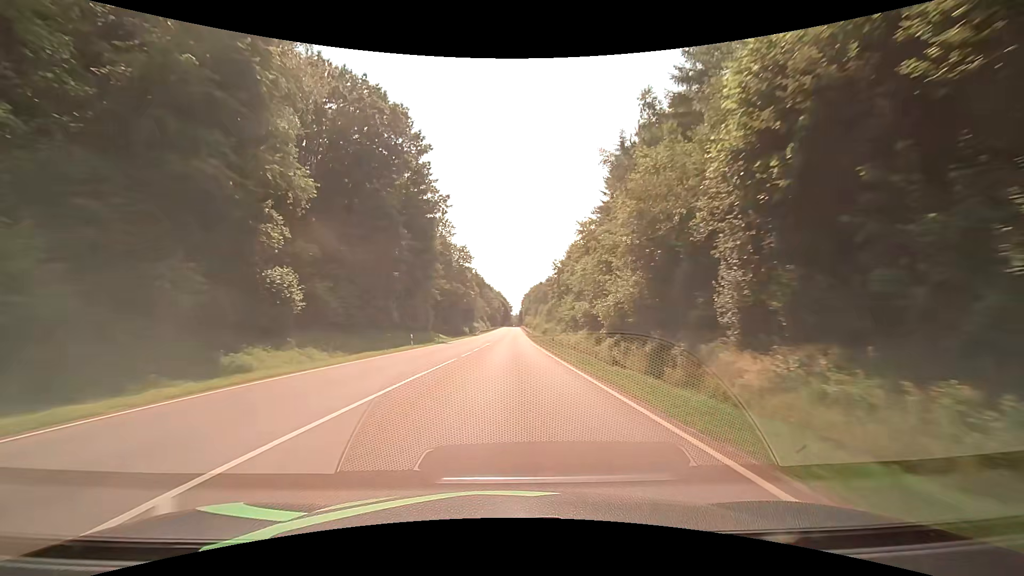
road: secondary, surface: asphalt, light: Day
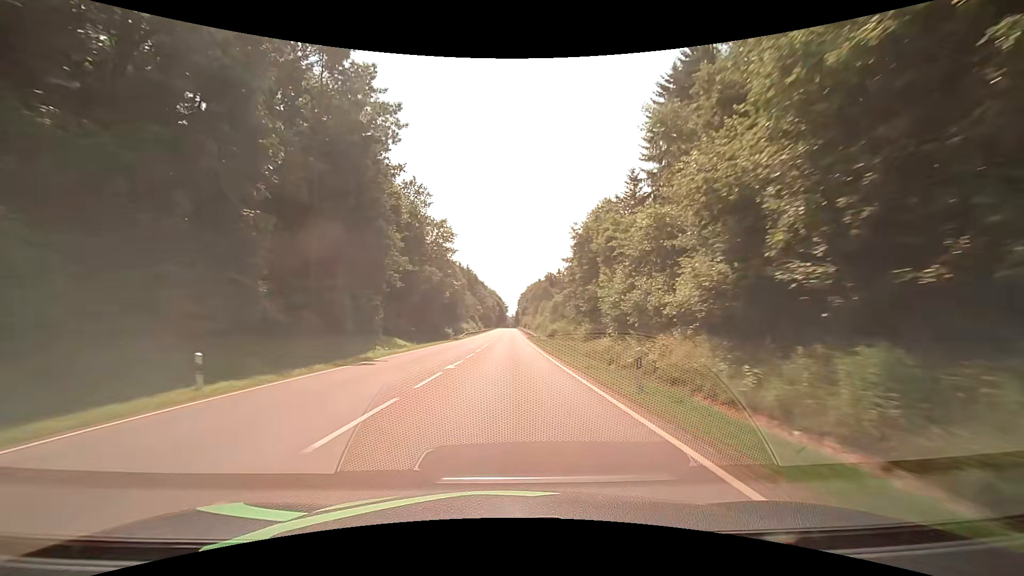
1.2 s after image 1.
(+0.2, +24.7) m; +1°
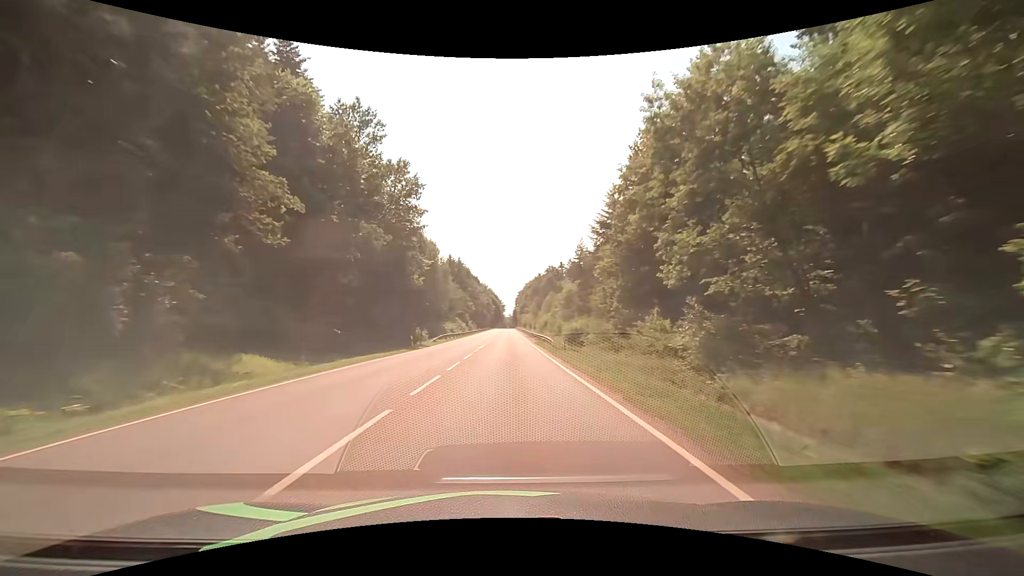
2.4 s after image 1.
(0.0, +25.8) m; 0°
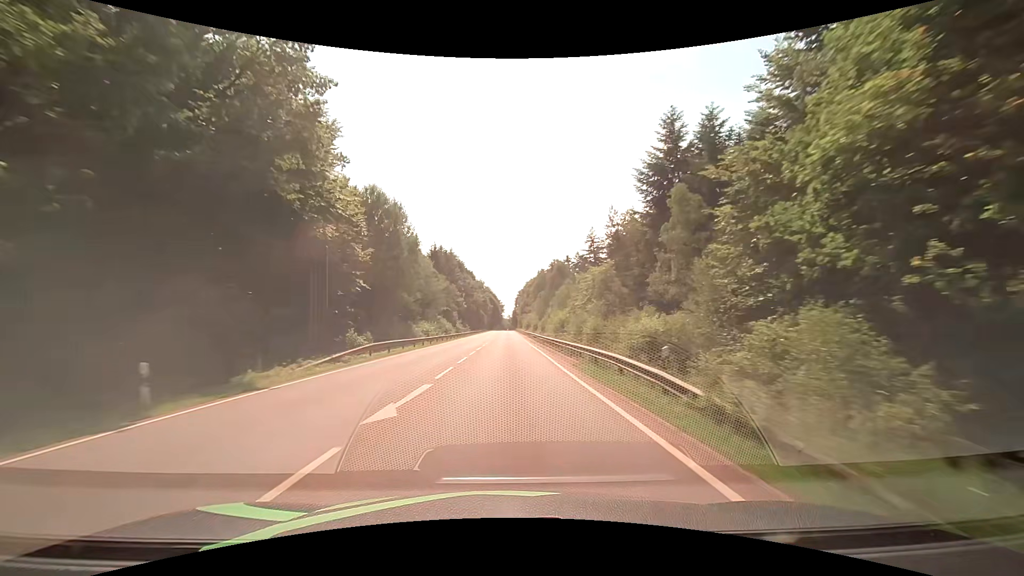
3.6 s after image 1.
(0.0, +26.6) m; +1°
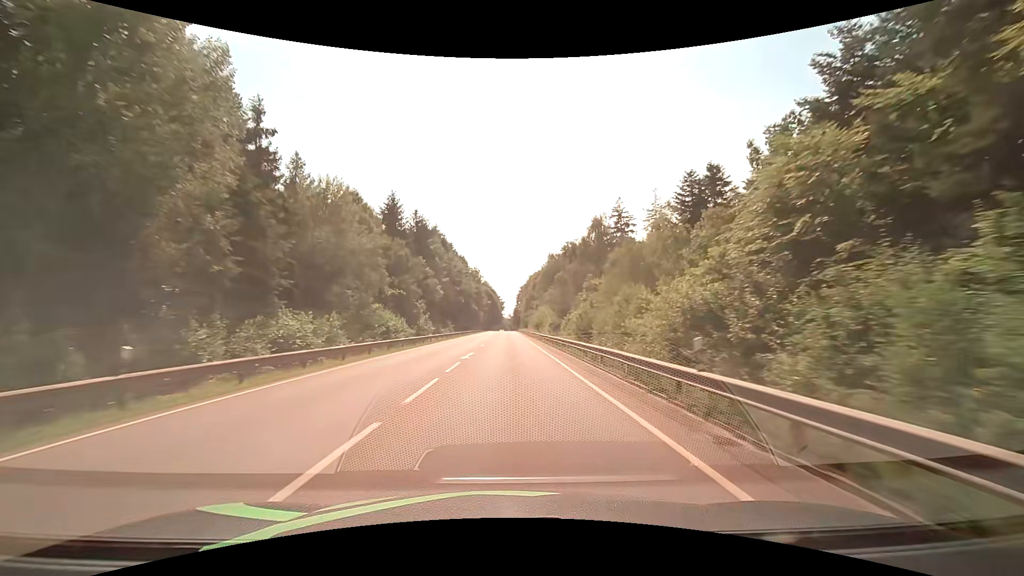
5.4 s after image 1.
(-0.4, +40.7) m; 0°
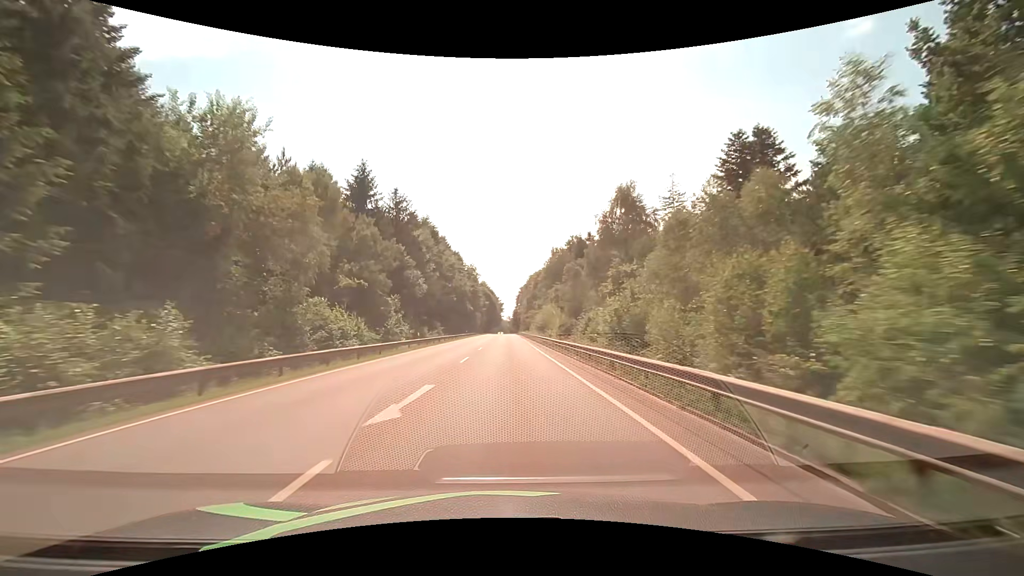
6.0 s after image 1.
(0.0, +13.7) m; 0°
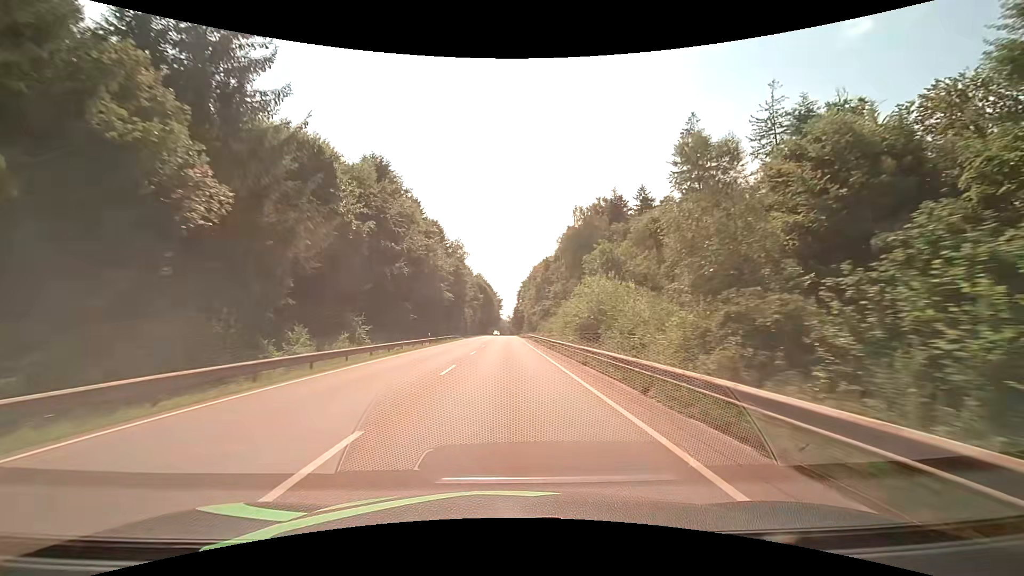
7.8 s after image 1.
(+0.1, +41.5) m; 0°
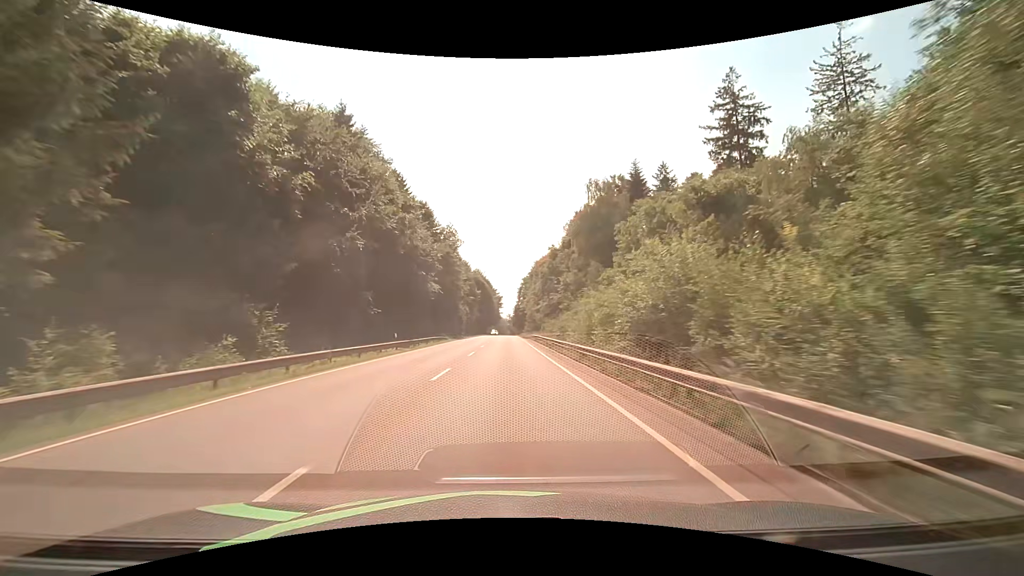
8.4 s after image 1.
(0.0, +13.9) m; 0°
(0, +10) (0, +20) (0, +30) (0, +40) (0, +50) (0, +60) (0, +70) (0, +80) (0, +90) (0, +100) m
